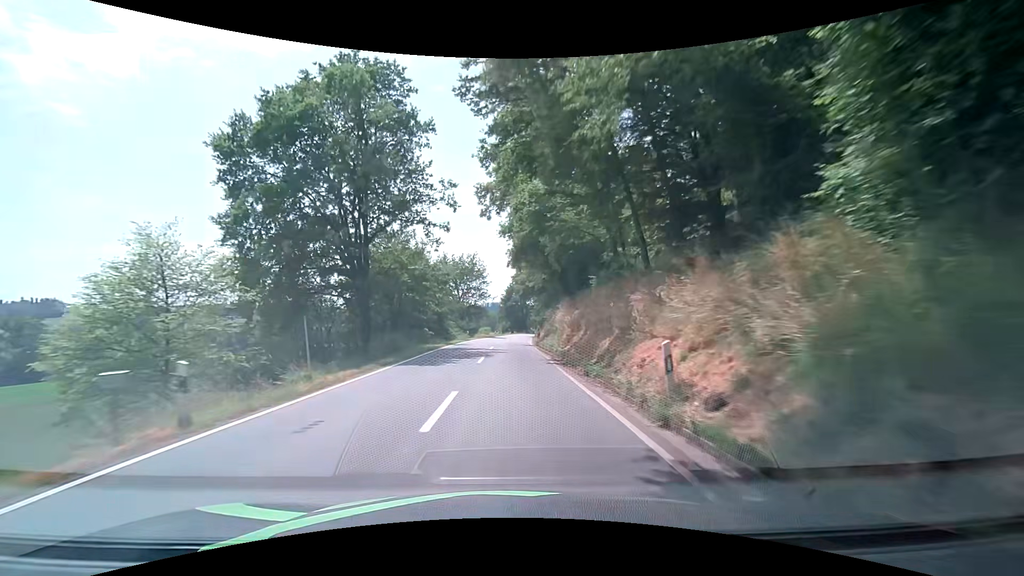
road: secondary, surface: asphalt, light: Day
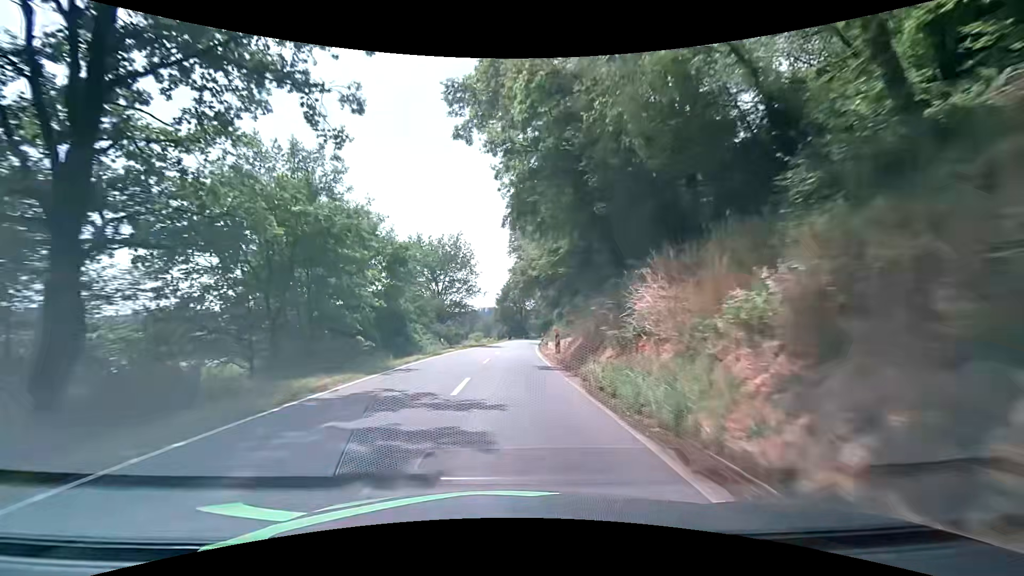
(0.0, +20.0) m; 0°
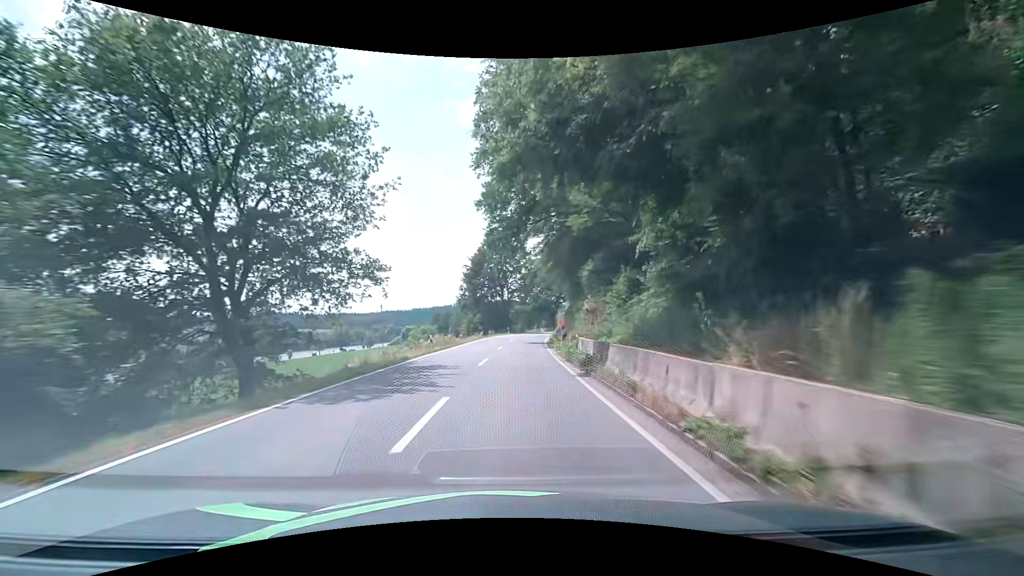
(+0.8, +41.0) m; +2°
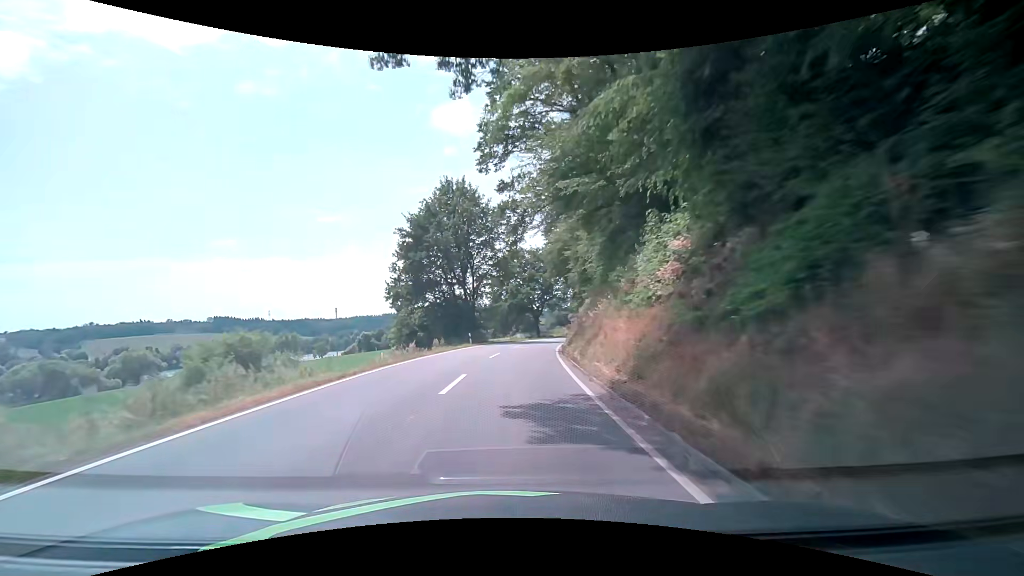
(+1.0, +31.5) m; +3°
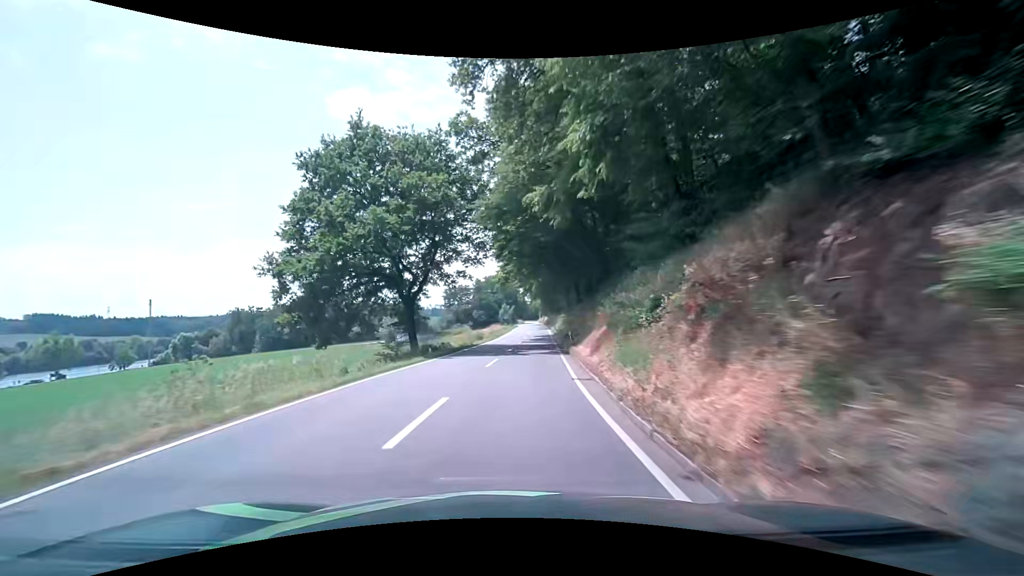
(+4.3, +51.7) m; +11°
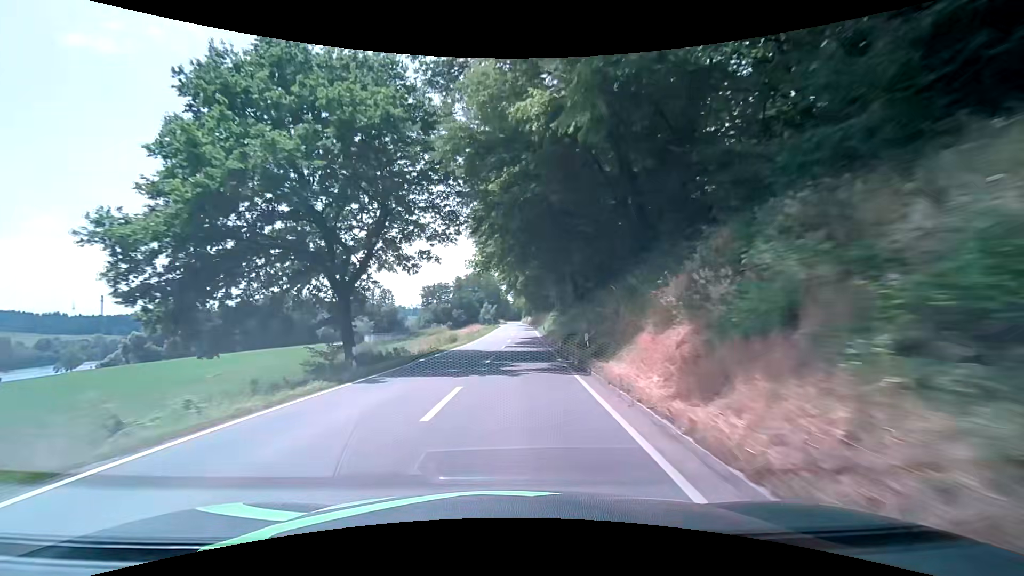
(+0.2, +10.4) m; +2°
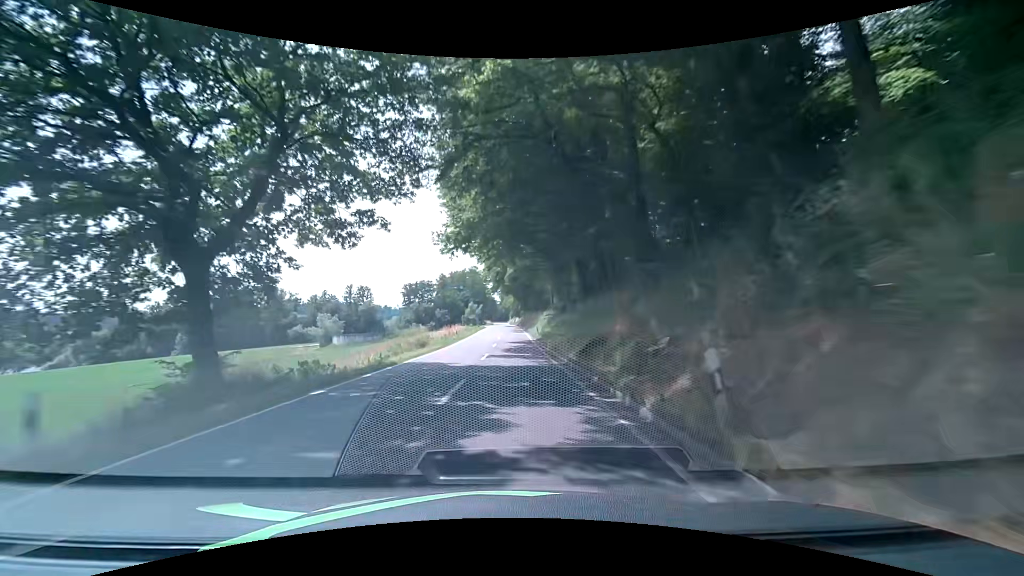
(+0.1, +10.4) m; +2°
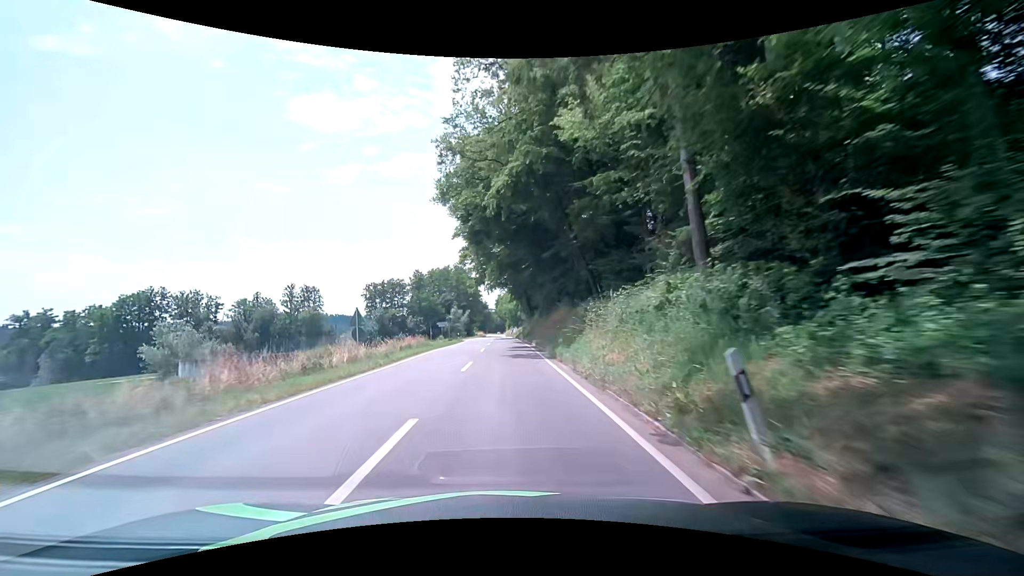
(+0.6, +41.4) m; 0°
(0, +10) (0, +20) (0, +30) (0, +40) (0, +50) (0, +60) (0, +70) (0, +80) (0, +90) (0, +100) m
